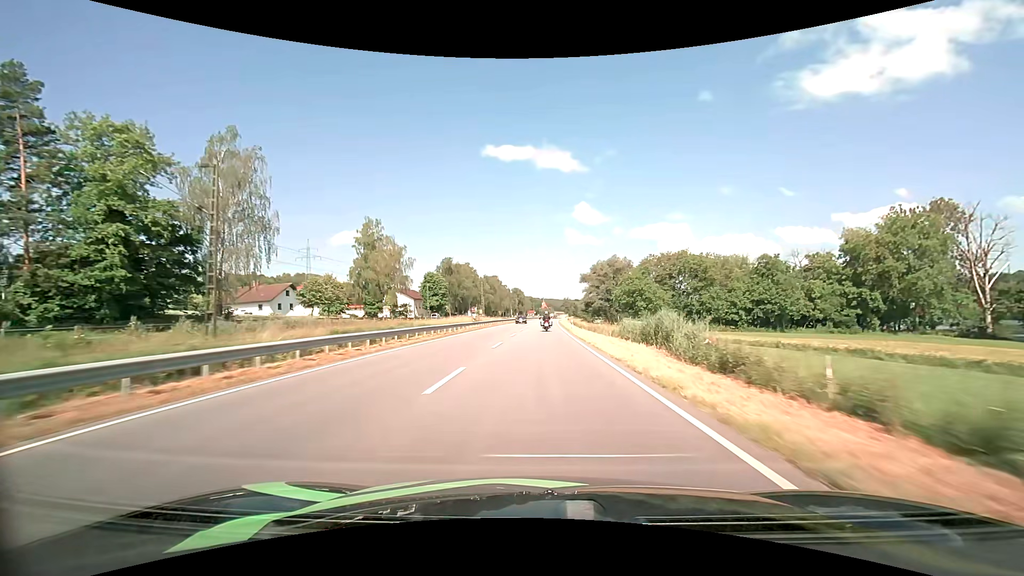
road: primary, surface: asphalt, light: Day
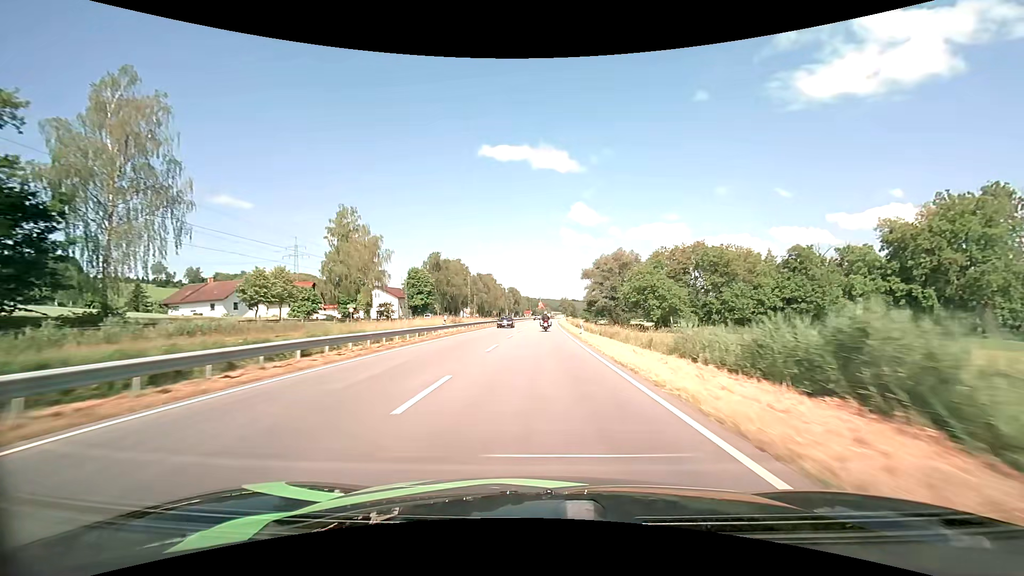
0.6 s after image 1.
(+0.1, +13.8) m; 0°
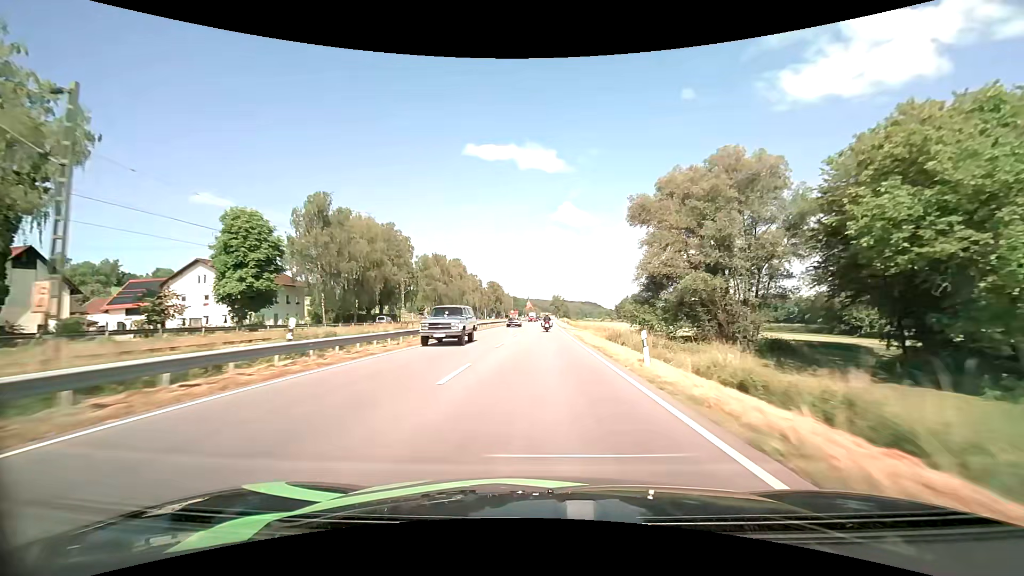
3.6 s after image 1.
(+0.8, +69.5) m; +1°
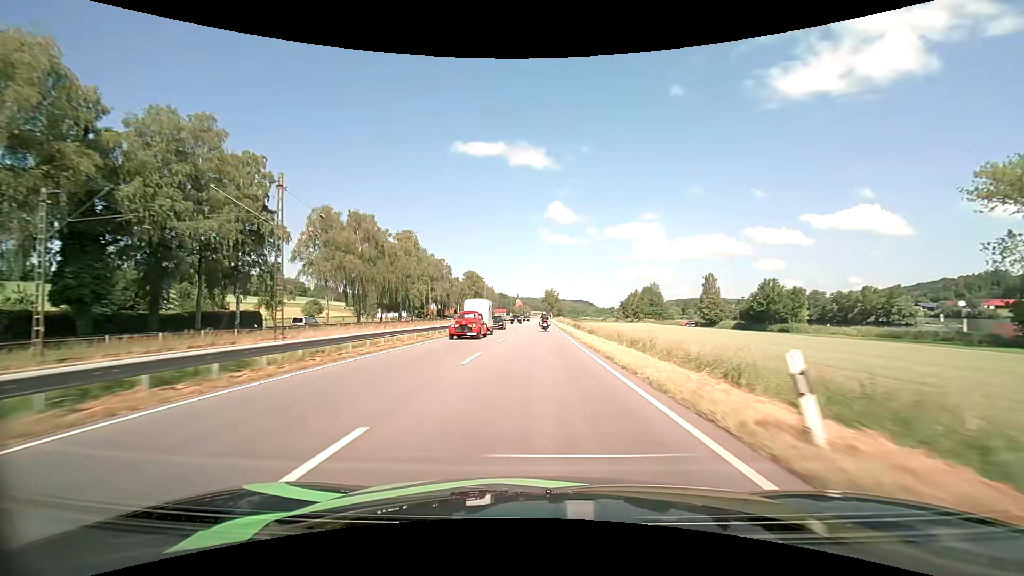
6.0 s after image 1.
(+0.6, +56.4) m; +1°
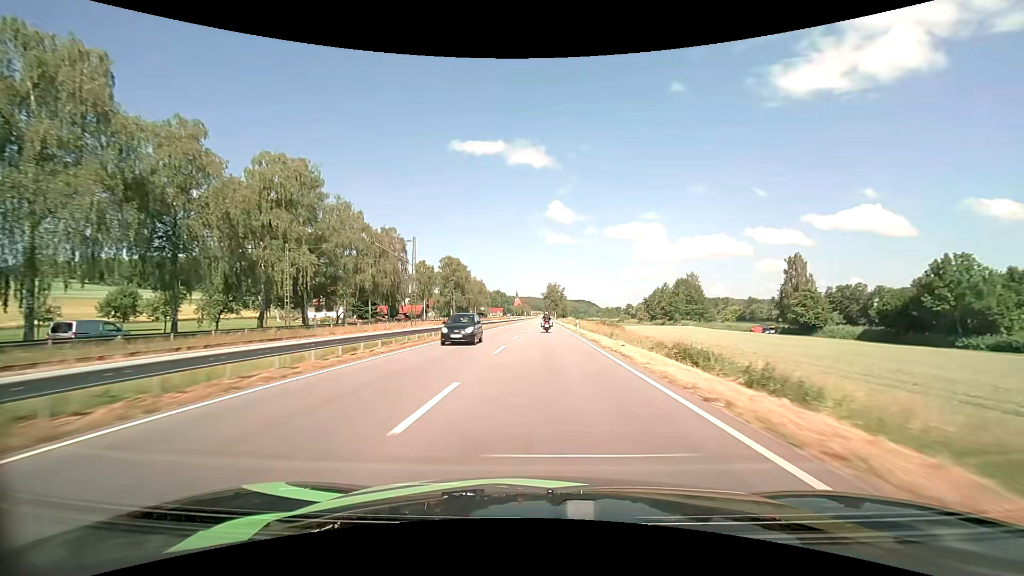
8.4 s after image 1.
(-0.2, +56.6) m; 0°
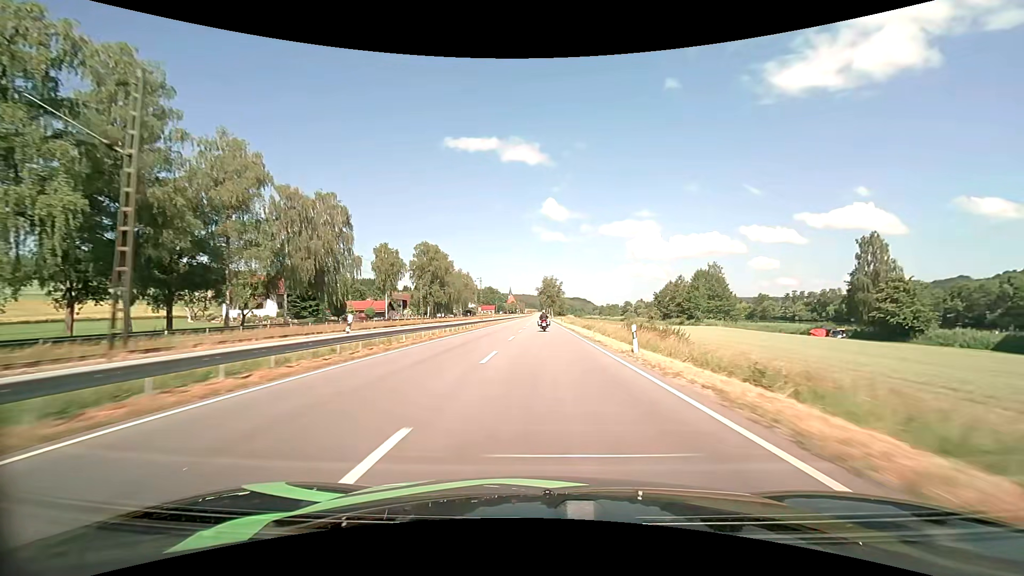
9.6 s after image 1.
(+0.1, +28.3) m; +1°
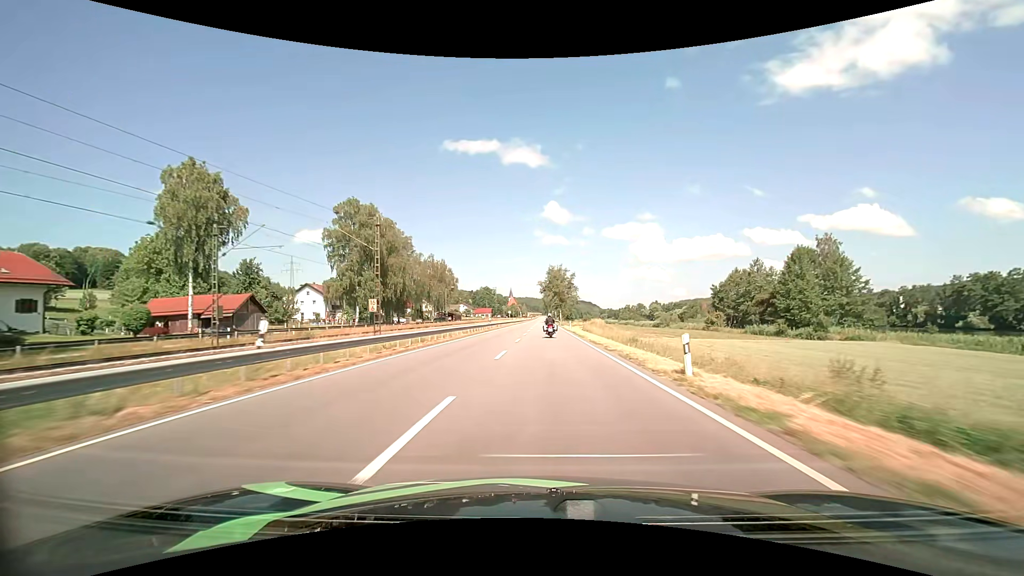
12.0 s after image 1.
(+0.2, +58.0) m; 0°
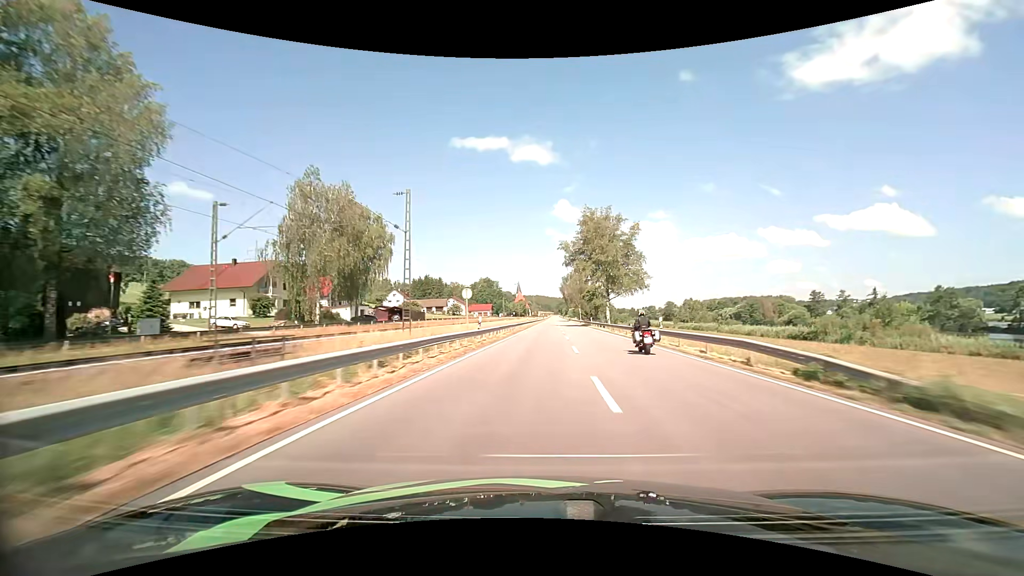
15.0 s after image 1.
(-1.9, +82.2) m; -1°
(0, +10) (0, +20) (0, +30) (0, +40) (+1, +50) (+1, +60) (+1, +70) (+1, +80) (+2, +90) (+2, +100) m
